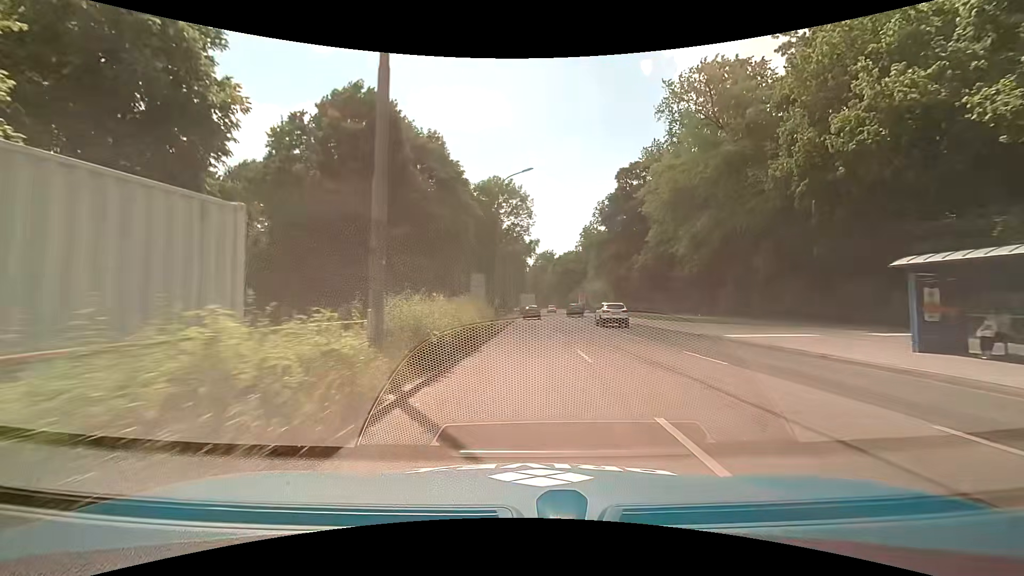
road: secondary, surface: asphalt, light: Day
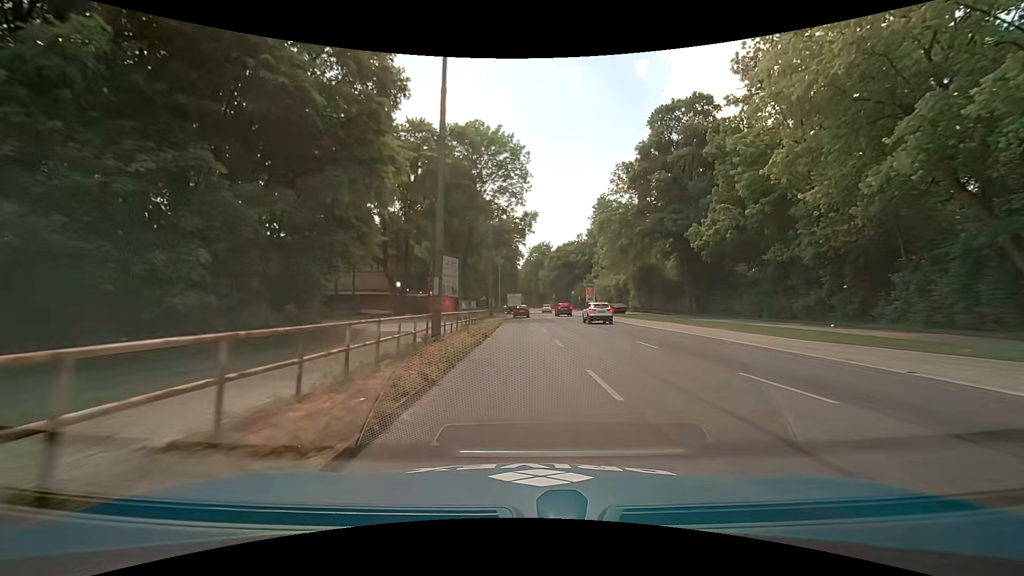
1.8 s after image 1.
(+0.2, +23.0) m; +1°
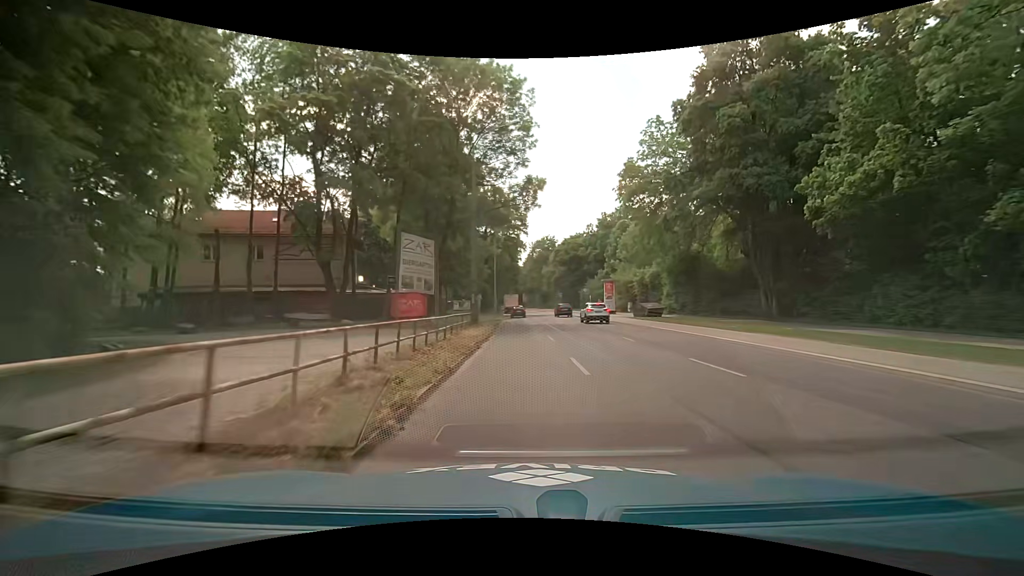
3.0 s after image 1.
(0.0, +15.3) m; 0°
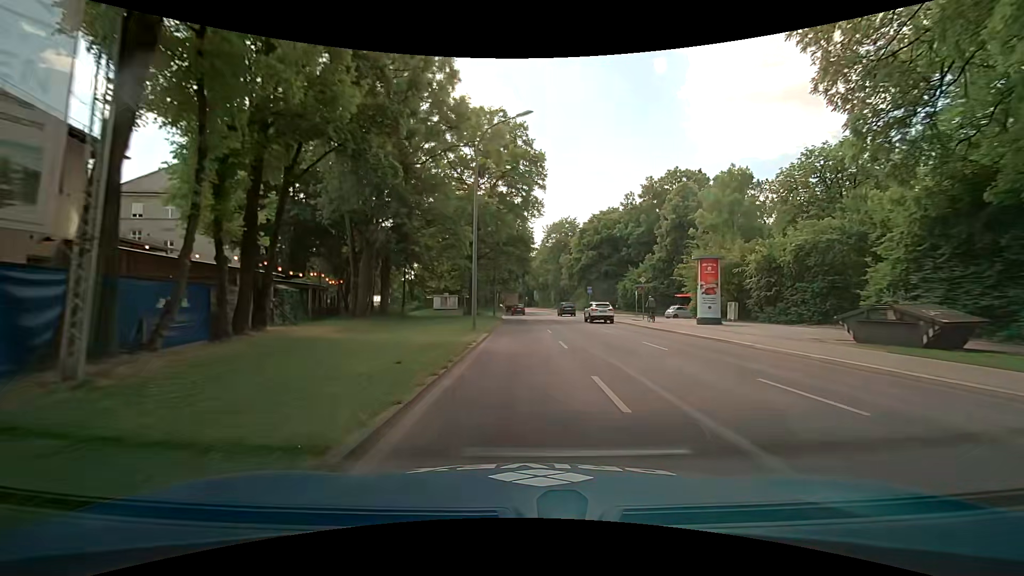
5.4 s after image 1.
(-0.4, +30.7) m; -1°
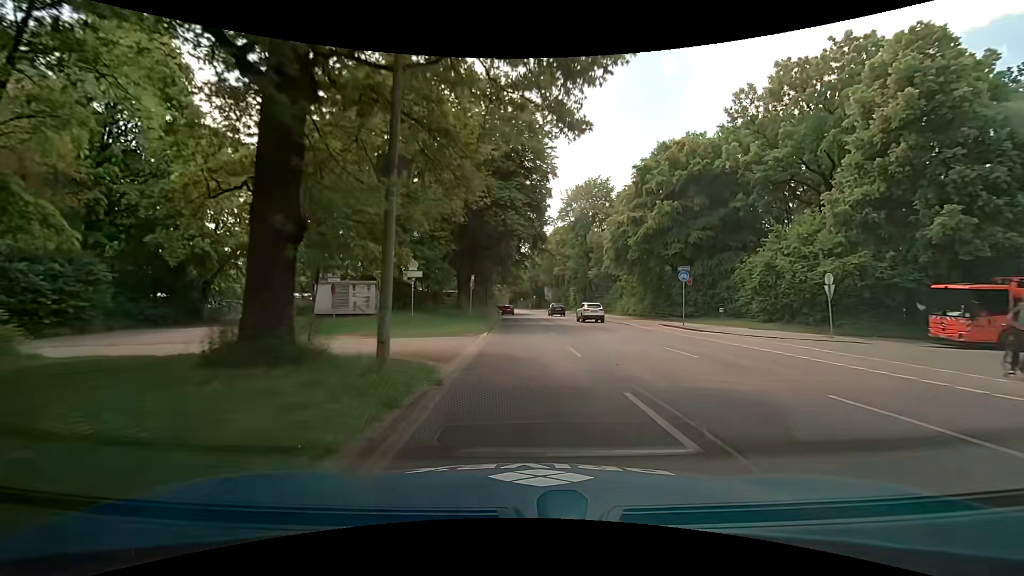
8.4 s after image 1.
(-0.4, +38.3) m; -1°
(0, +10) (0, +20) (0, +30) (0, +40) (0, +50) (-1, +60) (-1, +70) (-2, +80) (-3, +90) (-4, +100) m
